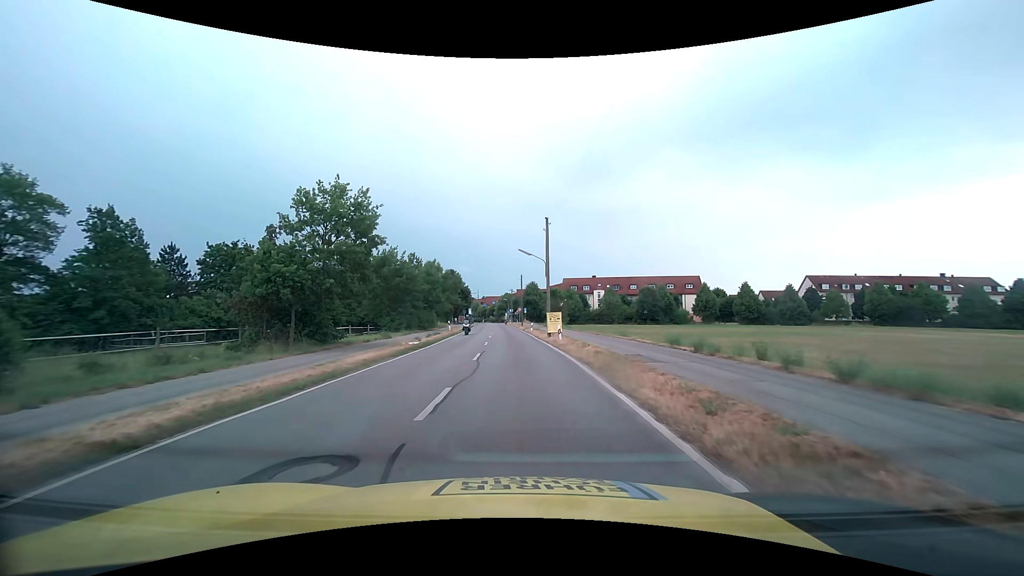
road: tertiary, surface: asphalt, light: Day
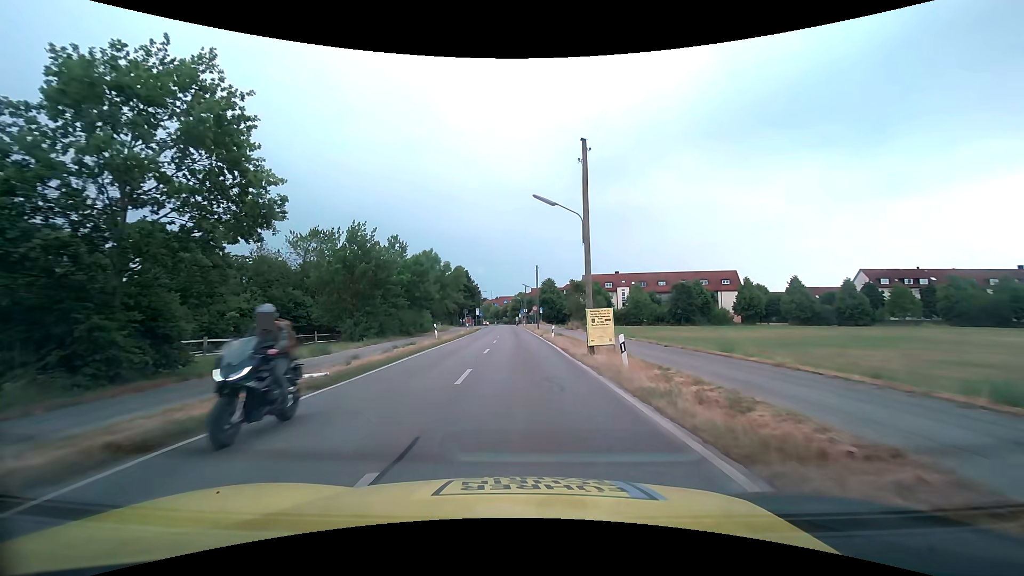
(-0.2, +14.3) m; -2°
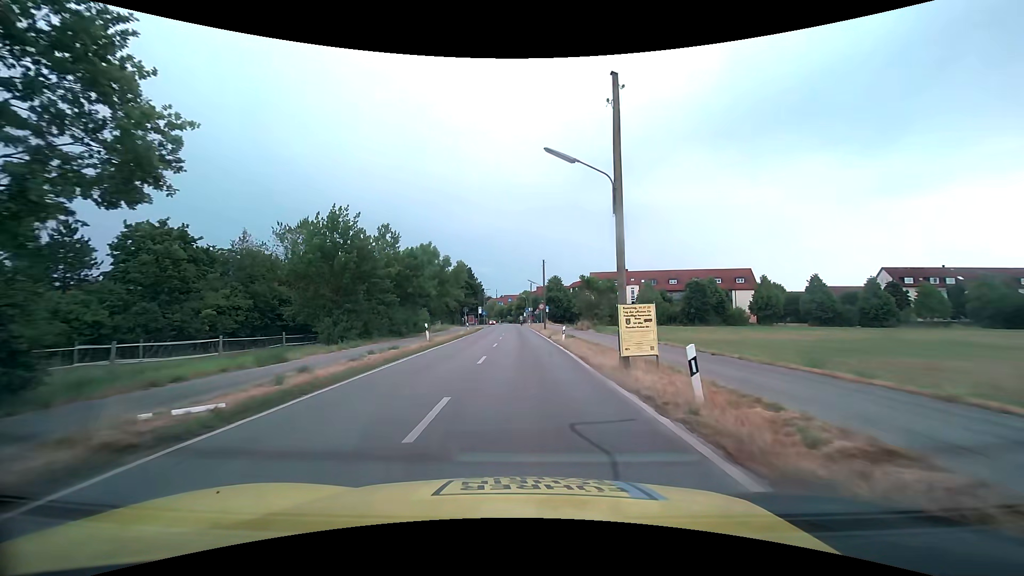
(0.0, +4.8) m; 0°
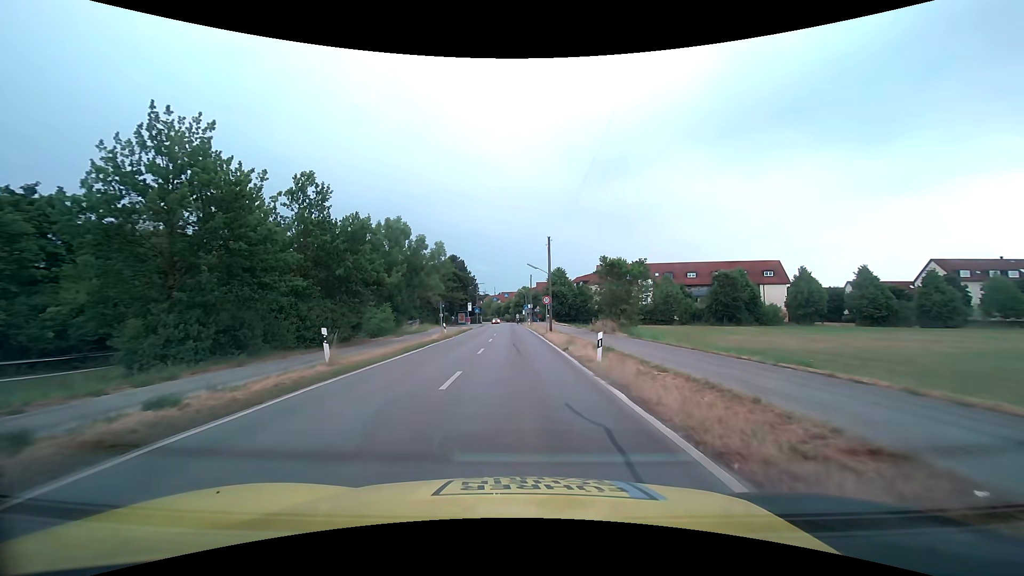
(+0.1, +14.5) m; 0°
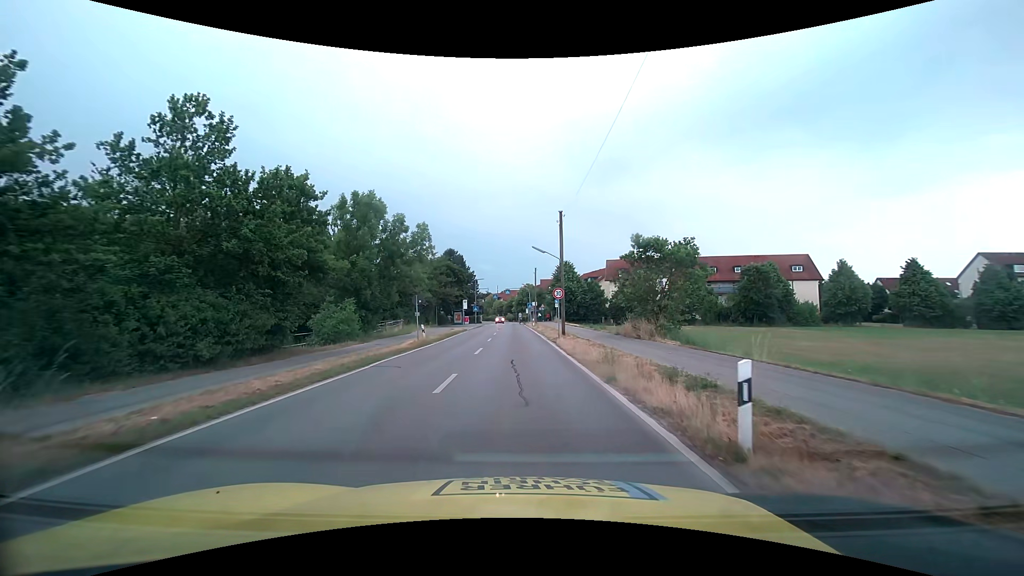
(0.0, +9.4) m; 0°
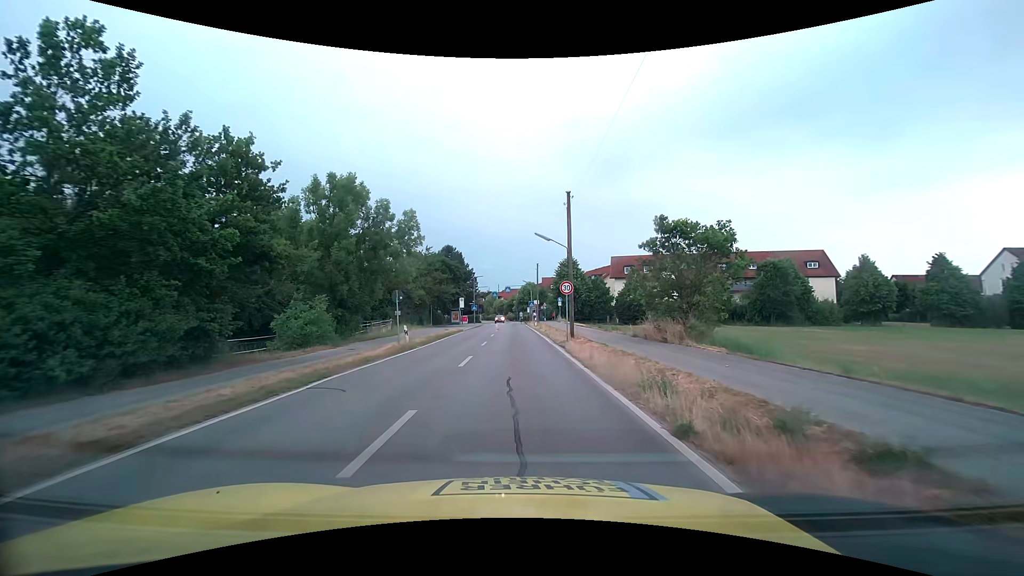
(0.0, +4.5) m; 0°
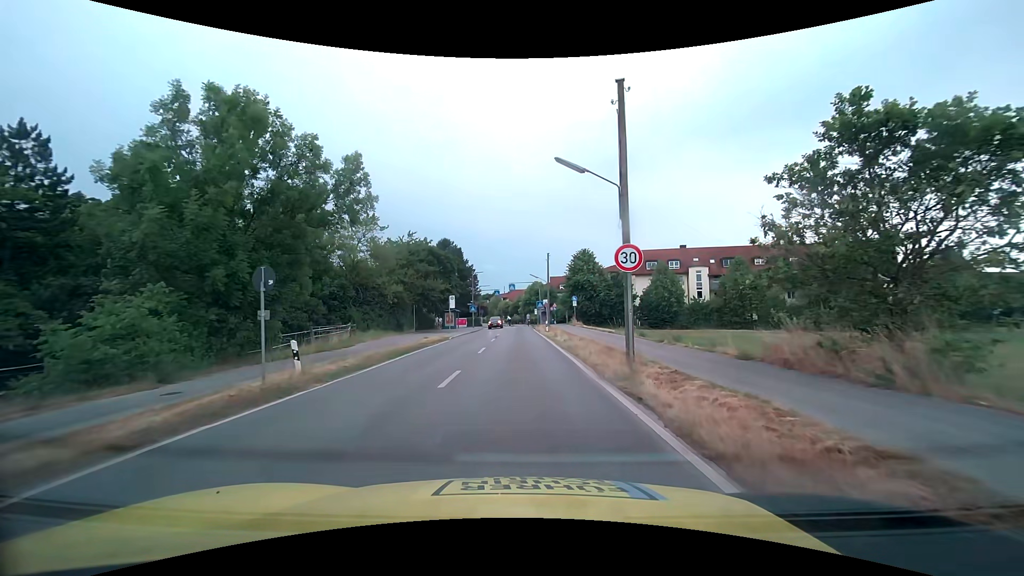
(-0.1, +12.4) m; -1°
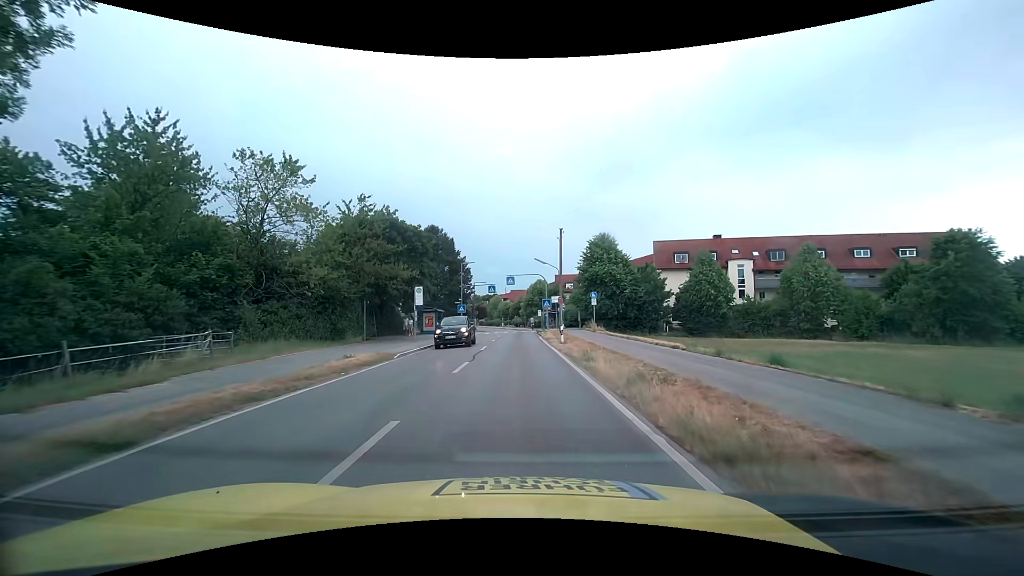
(0.0, +15.1) m; 0°
(0, +10) (0, +20) (0, +30) (0, +40) (0, +50) (0, +60) (0, +70) (0, +80) (-1, +90) (-2, +100) m
